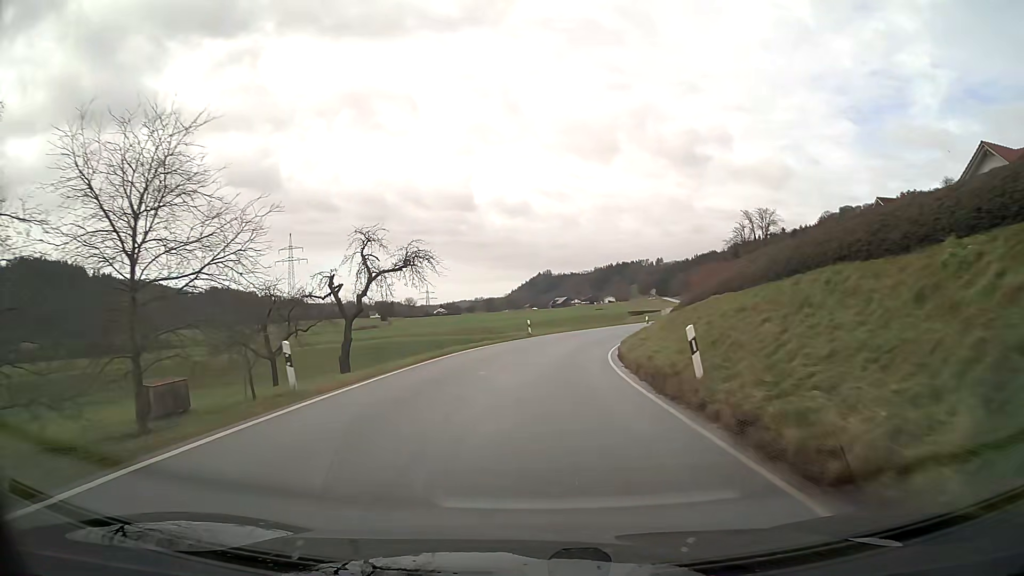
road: secondary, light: Day
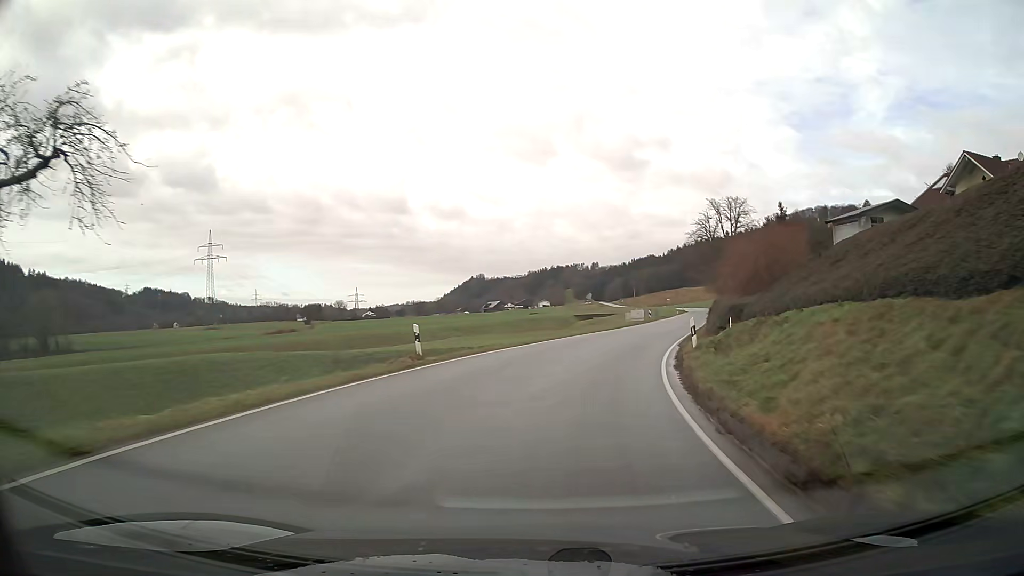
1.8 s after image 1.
(+1.0, +23.6) m; +7°
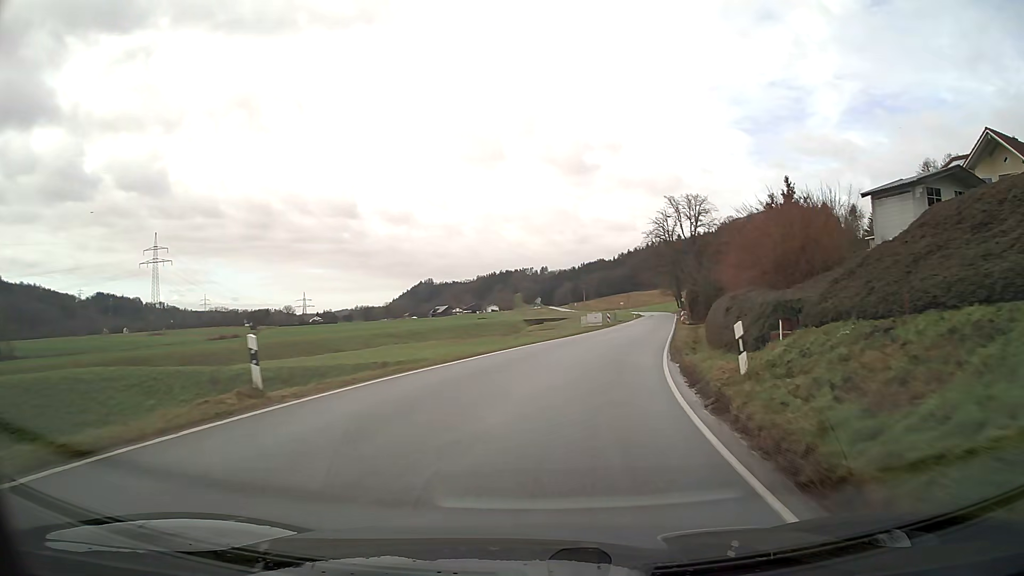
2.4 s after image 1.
(+0.3, +7.9) m; +5°
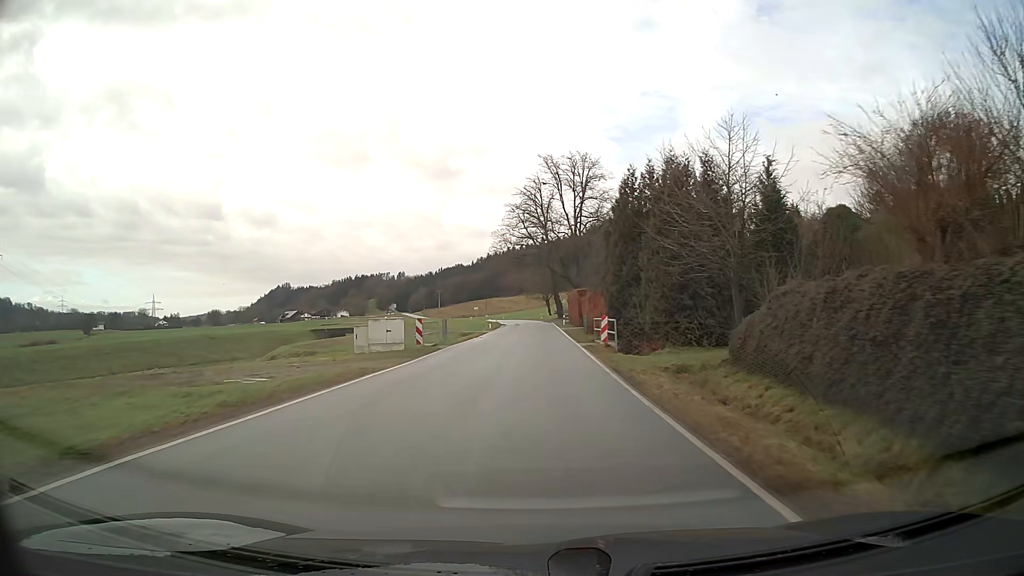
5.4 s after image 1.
(+5.0, +39.6) m; +10°
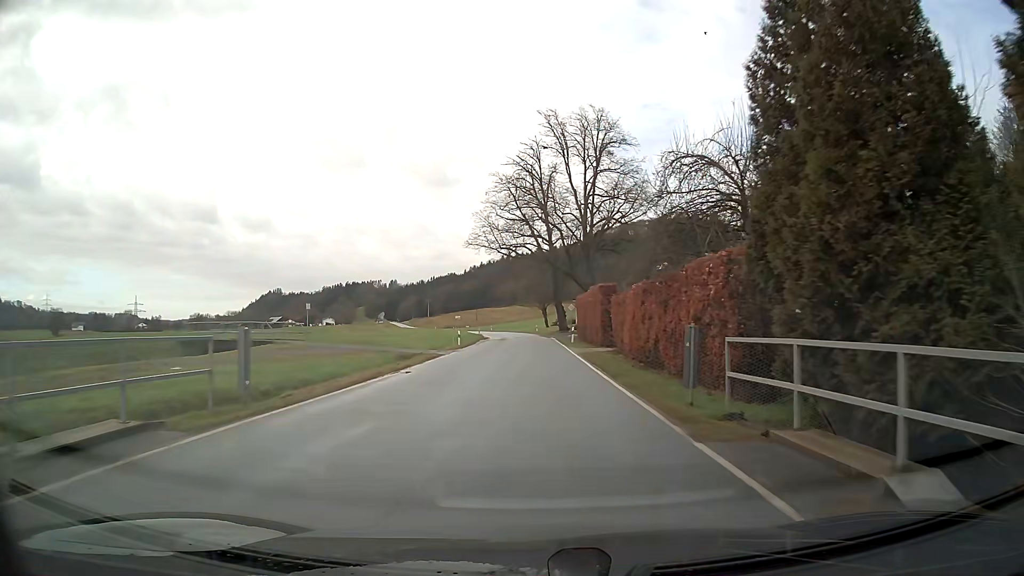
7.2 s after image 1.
(+0.1, +24.4) m; 0°
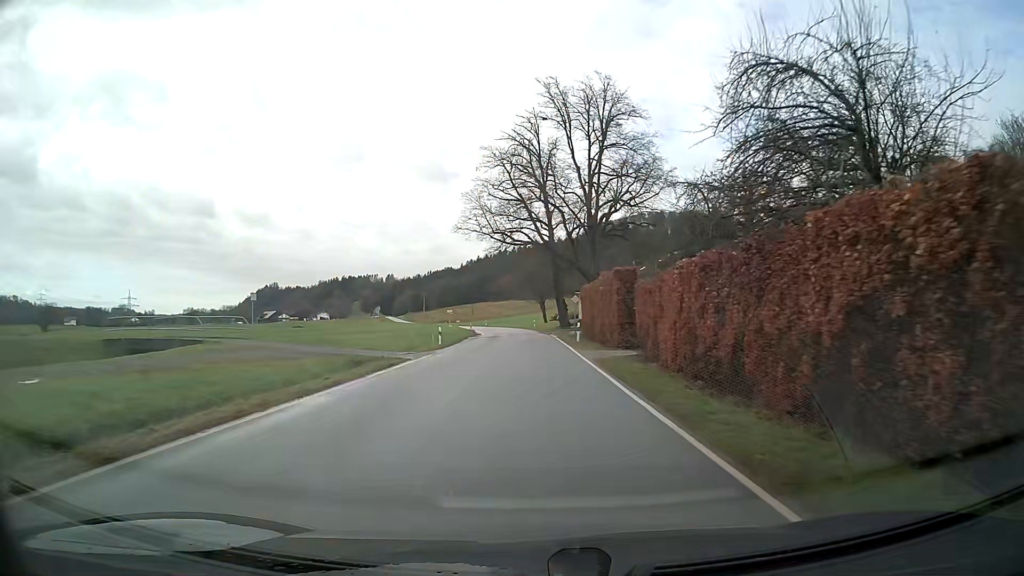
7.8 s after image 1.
(0.0, +8.2) m; 0°
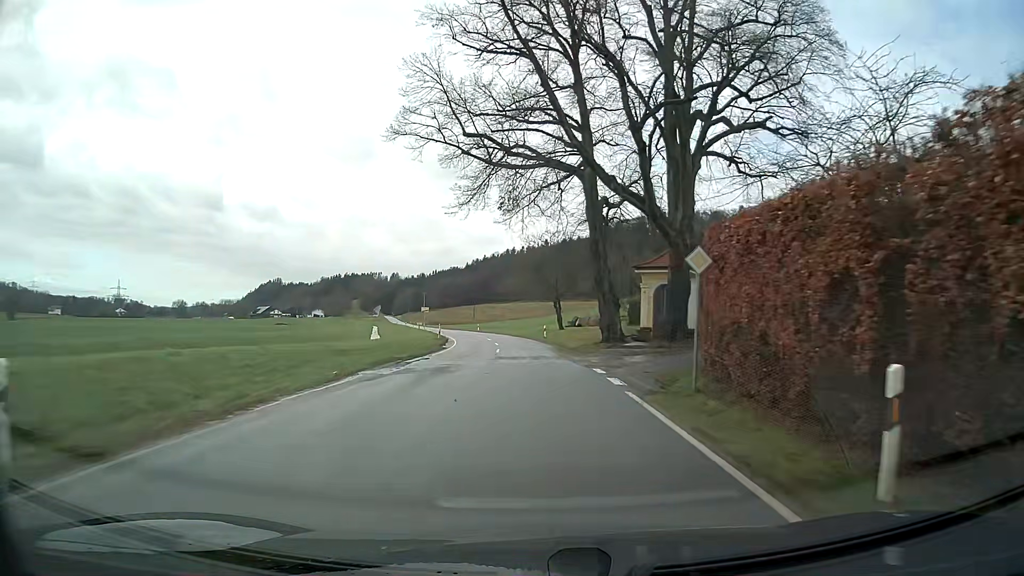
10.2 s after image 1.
(-0.1, +32.7) m; -1°
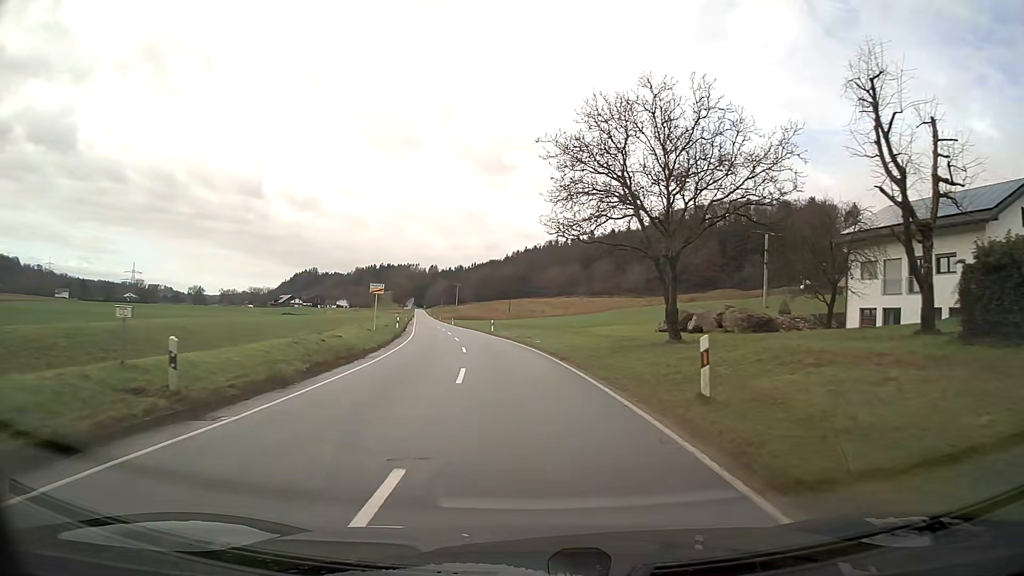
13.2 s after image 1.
(-1.3, +40.5) m; -4°
